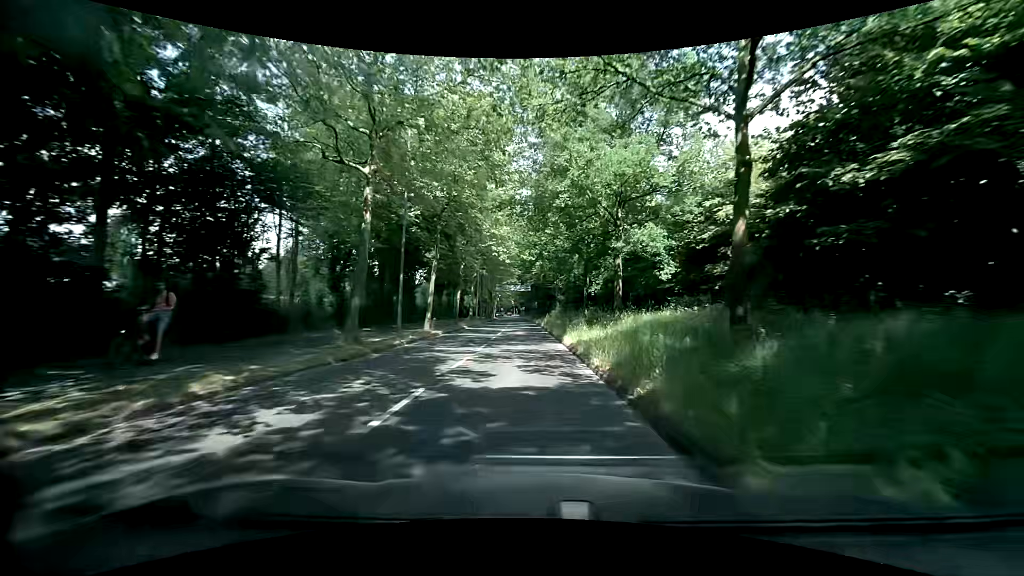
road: secondary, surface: asphalt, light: Day
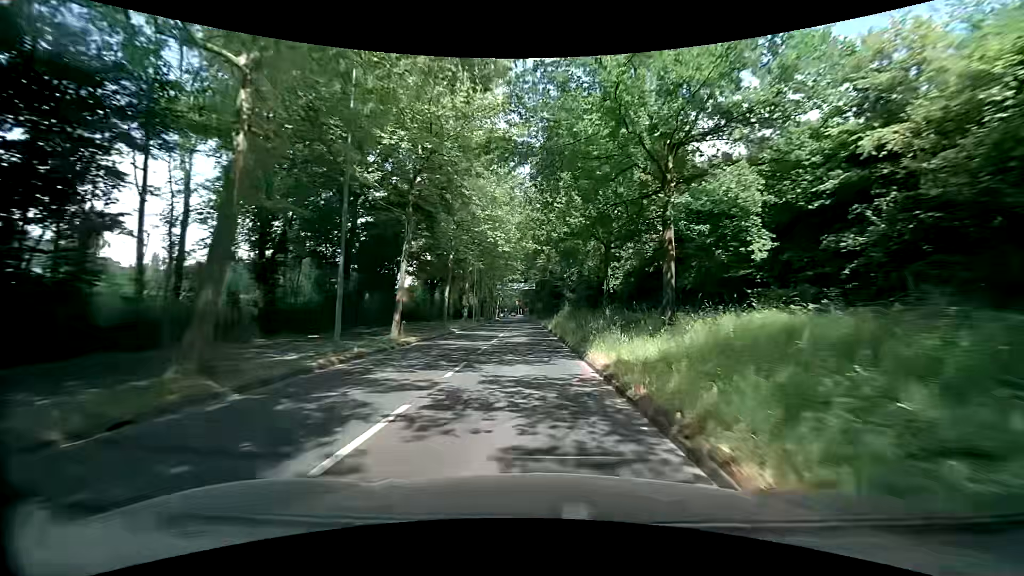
(0.0, +7.8) m; 0°
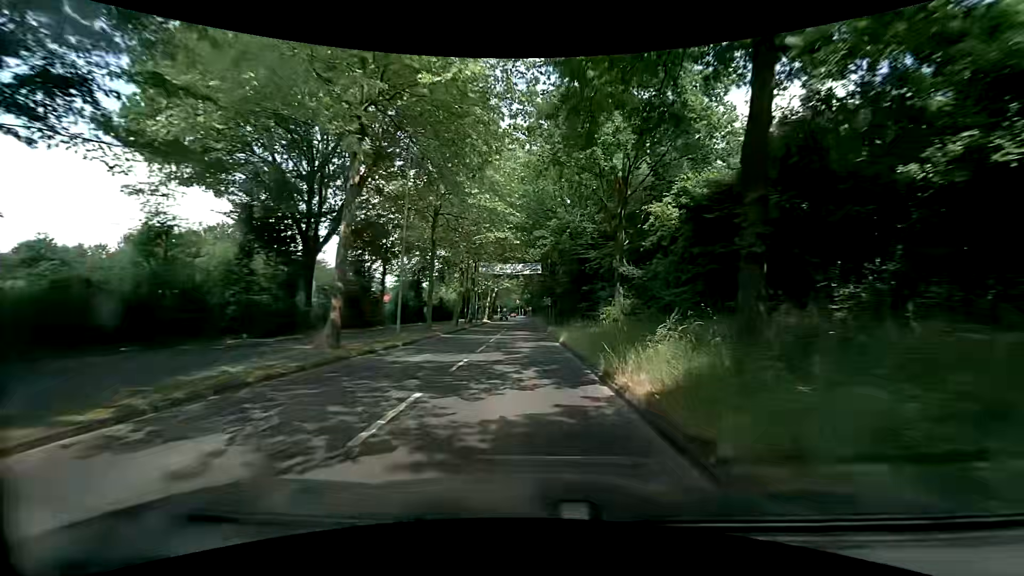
(-0.5, +31.1) m; -1°
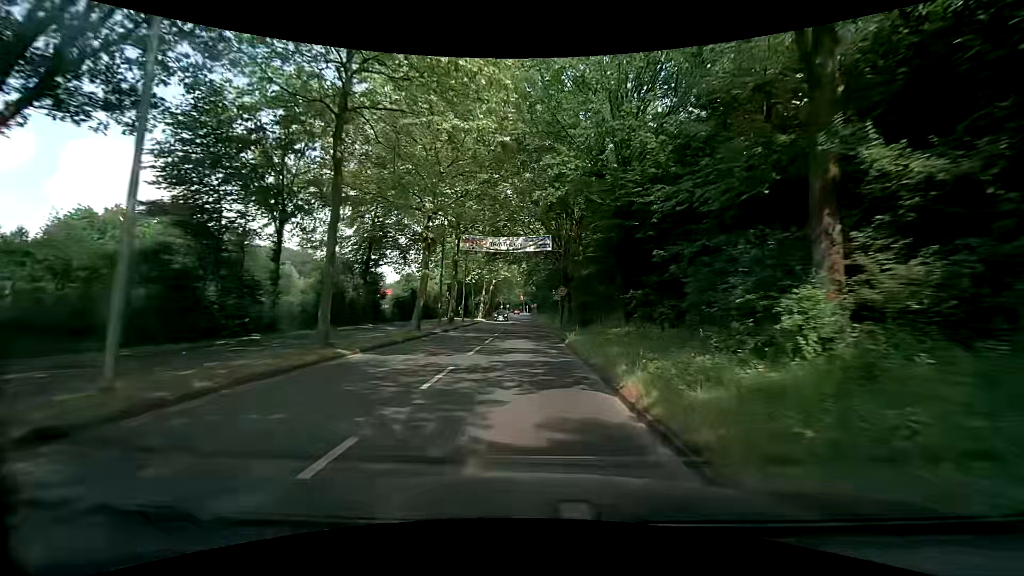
(0.0, +15.7) m; -1°
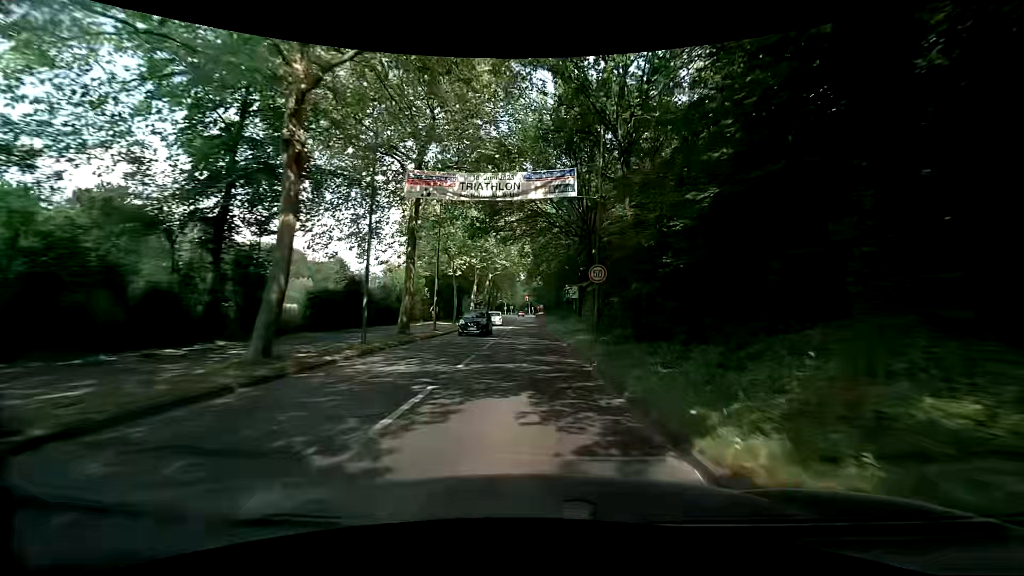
(0.0, +15.5) m; 0°
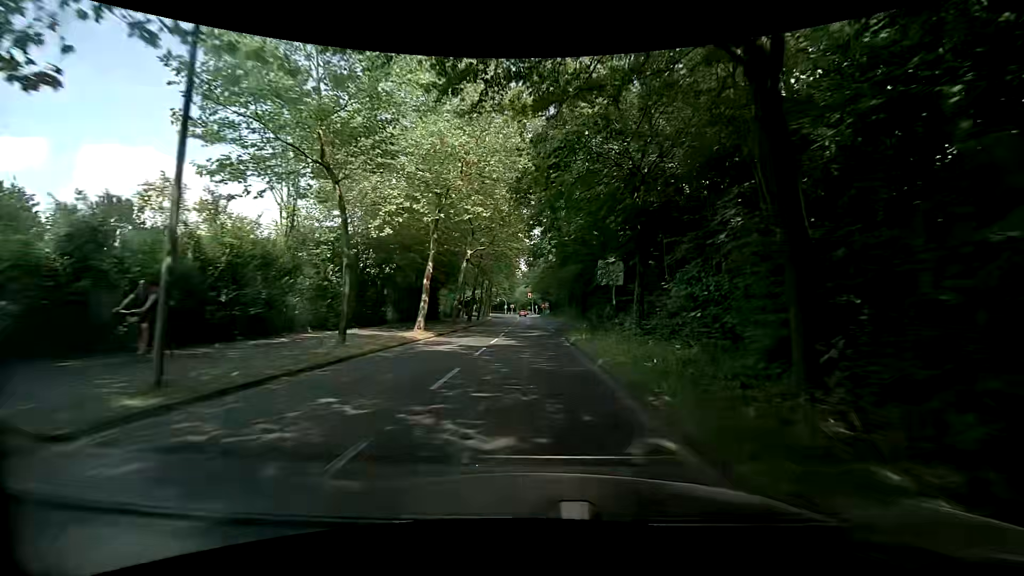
(-0.3, +22.6) m; 0°
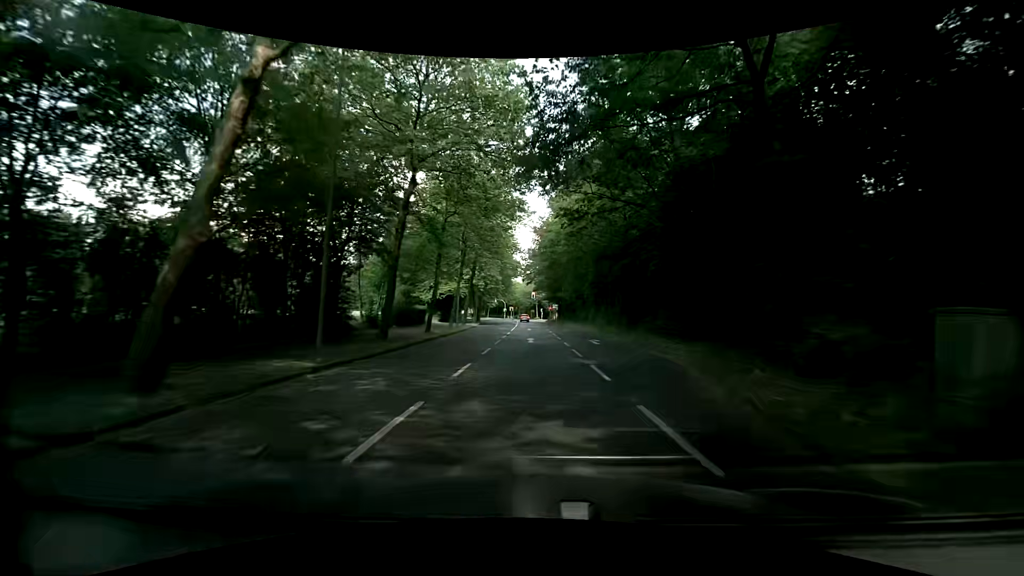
(-0.4, +29.5) m; -1°
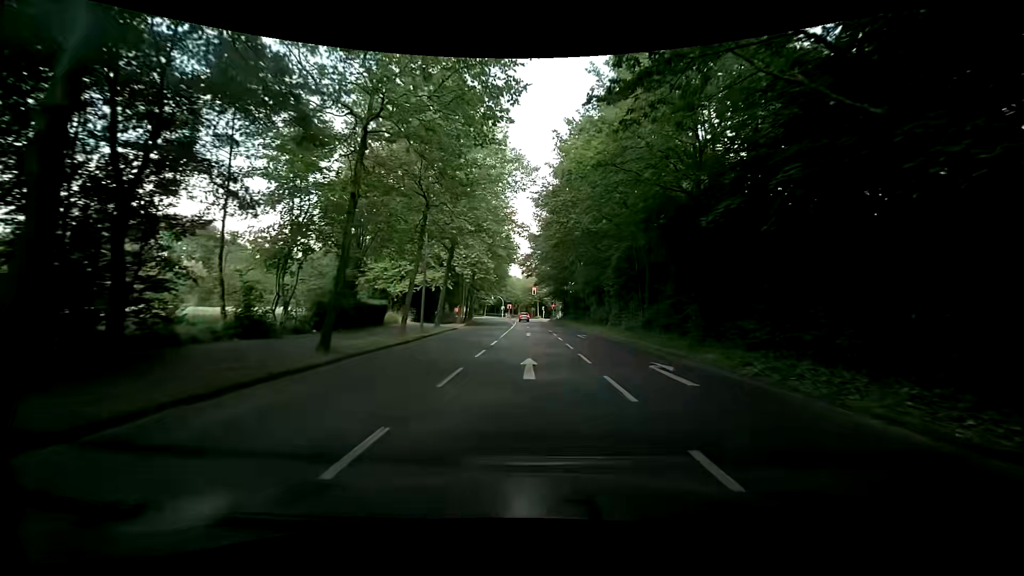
(+0.1, +14.5) m; +1°
